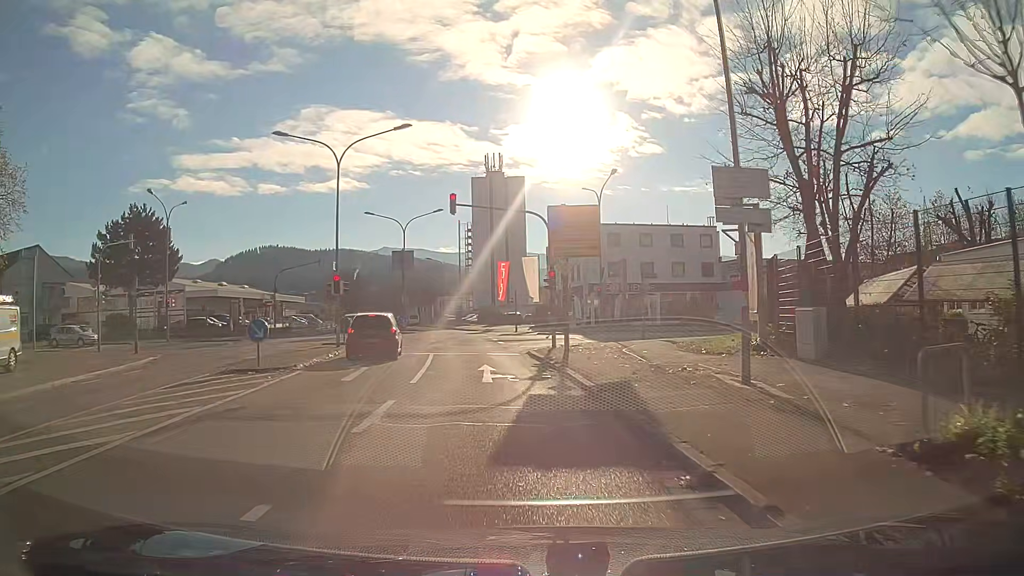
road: secondary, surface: asphalt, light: Day
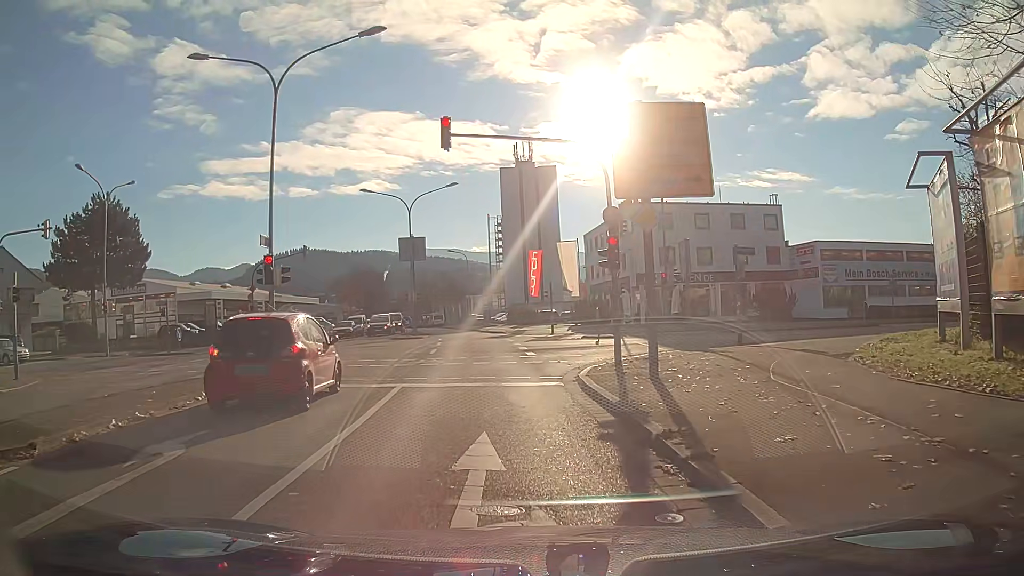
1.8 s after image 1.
(-0.2, +10.7) m; -3°
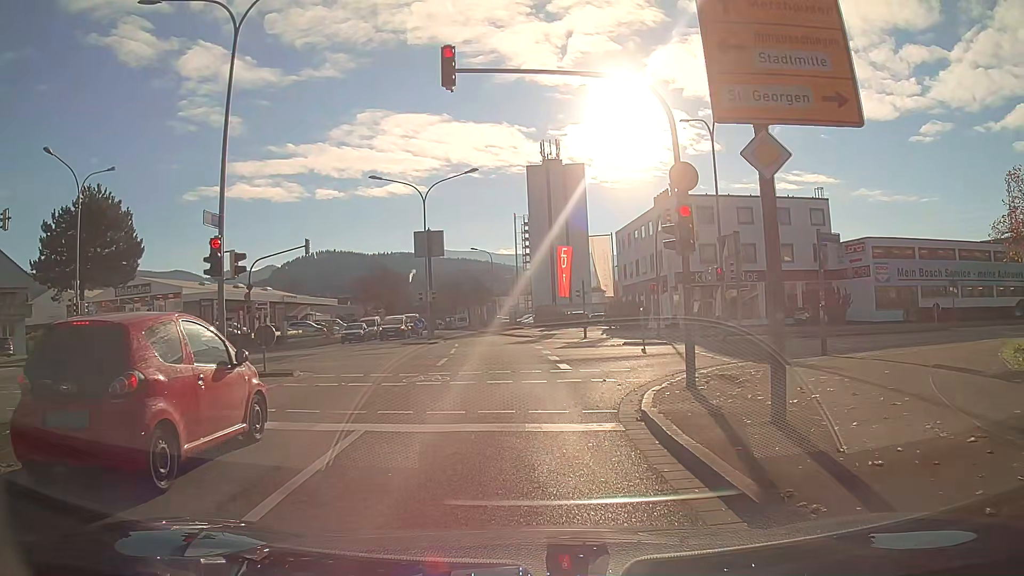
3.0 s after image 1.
(-0.1, +4.7) m; -3°
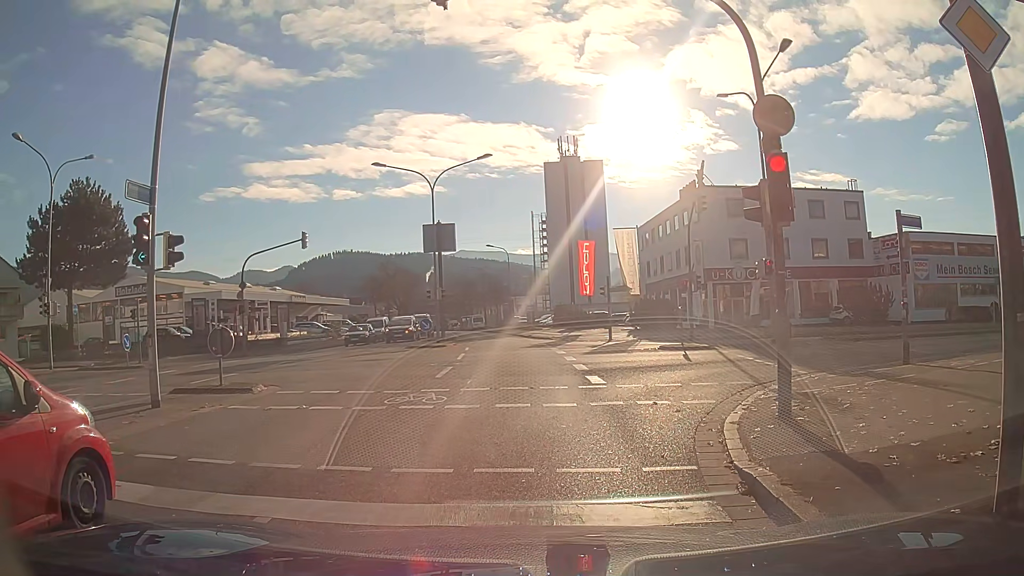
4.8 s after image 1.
(-0.1, +3.3) m; -1°
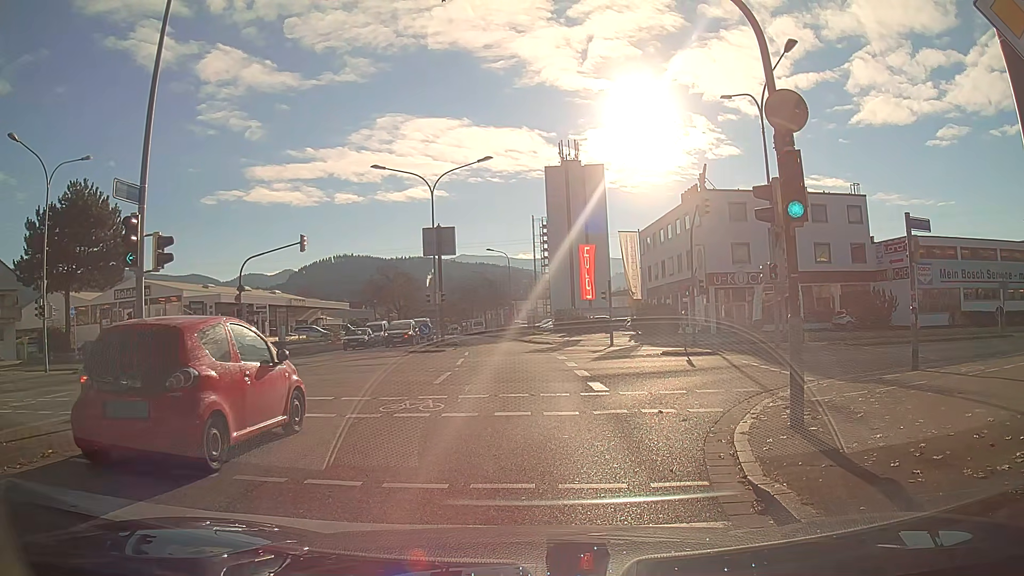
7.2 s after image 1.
(0.0, +0.4) m; 0°
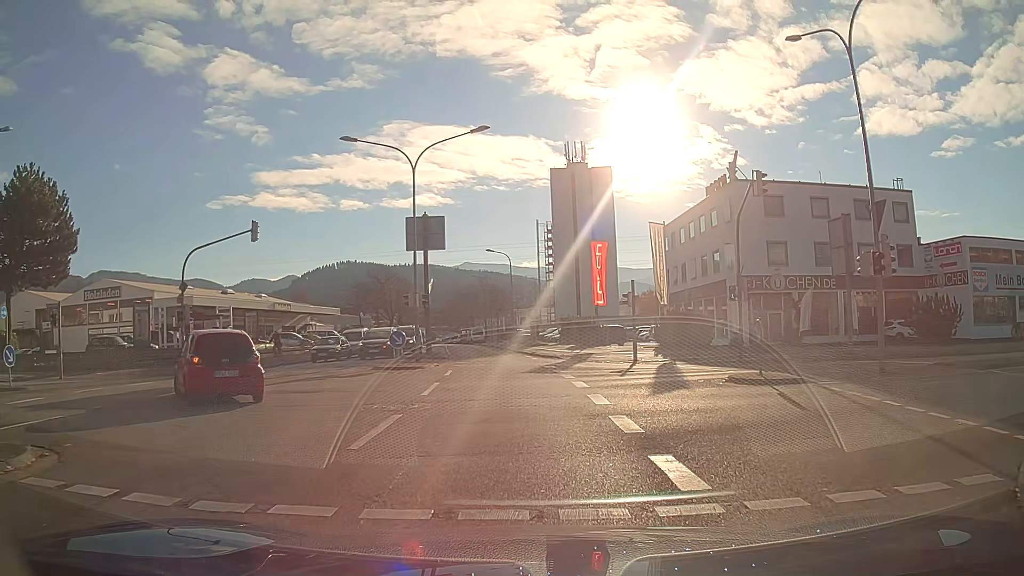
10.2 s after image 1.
(+0.1, +7.6) m; 0°
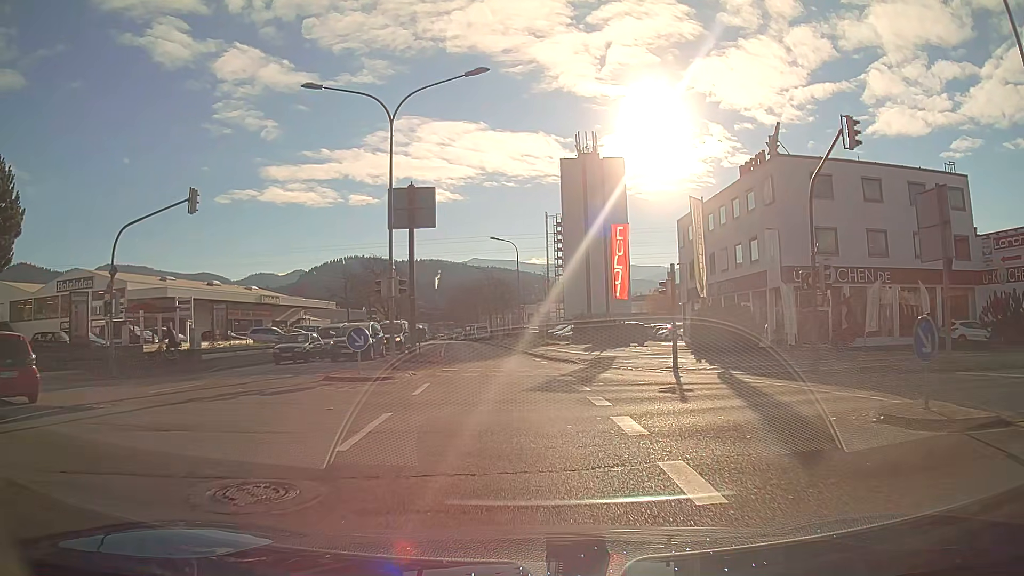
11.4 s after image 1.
(0.0, +6.8) m; -1°
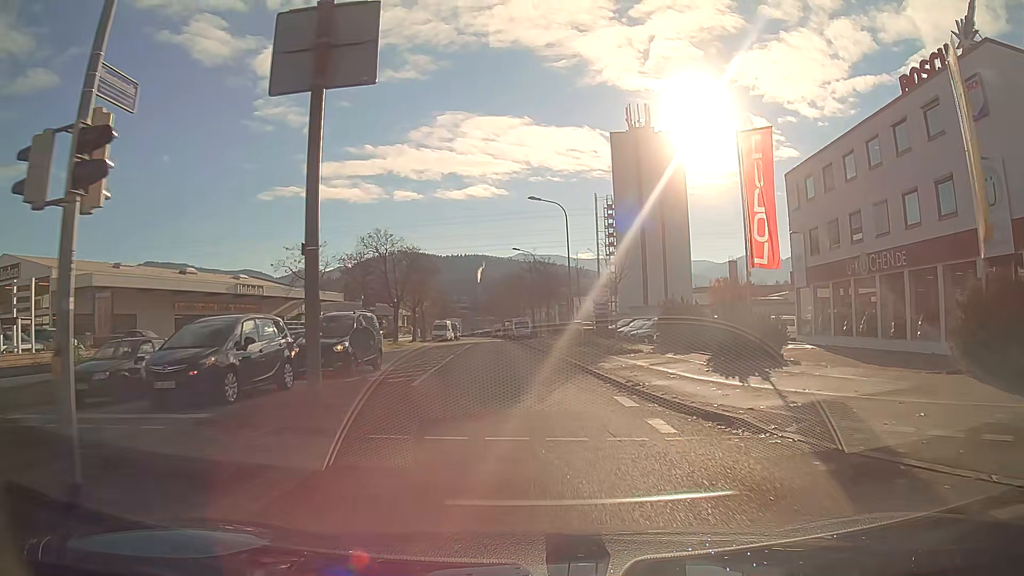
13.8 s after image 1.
(-0.5, +17.5) m; -4°
(0, +10) (-1, +20) (-1, +30) (-2, +40) (-2, +50) (-3, +60) (-3, +70) (-4, +80) (-5, +90) (-5, +100) m
